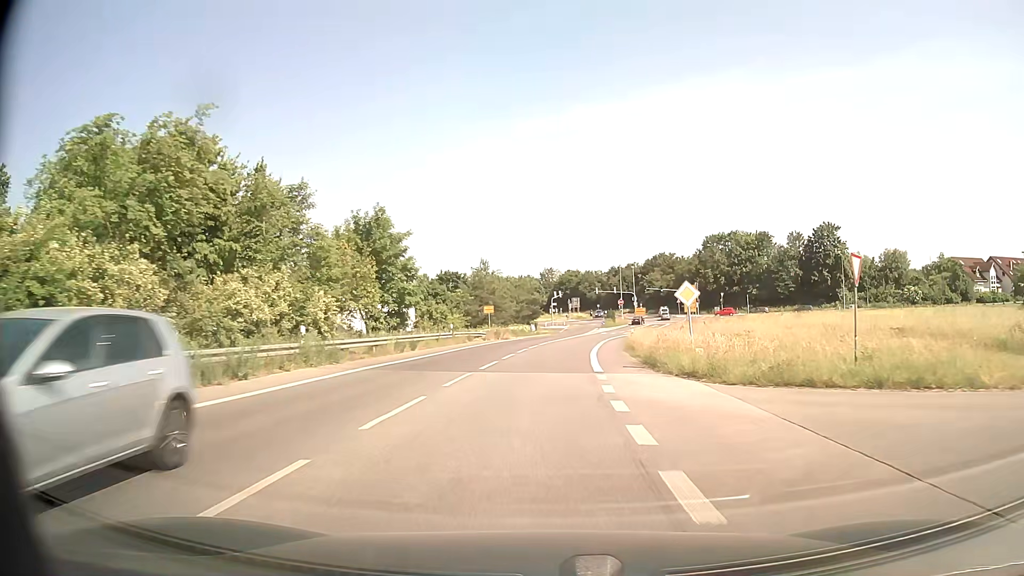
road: secondary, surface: asphalt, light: Day
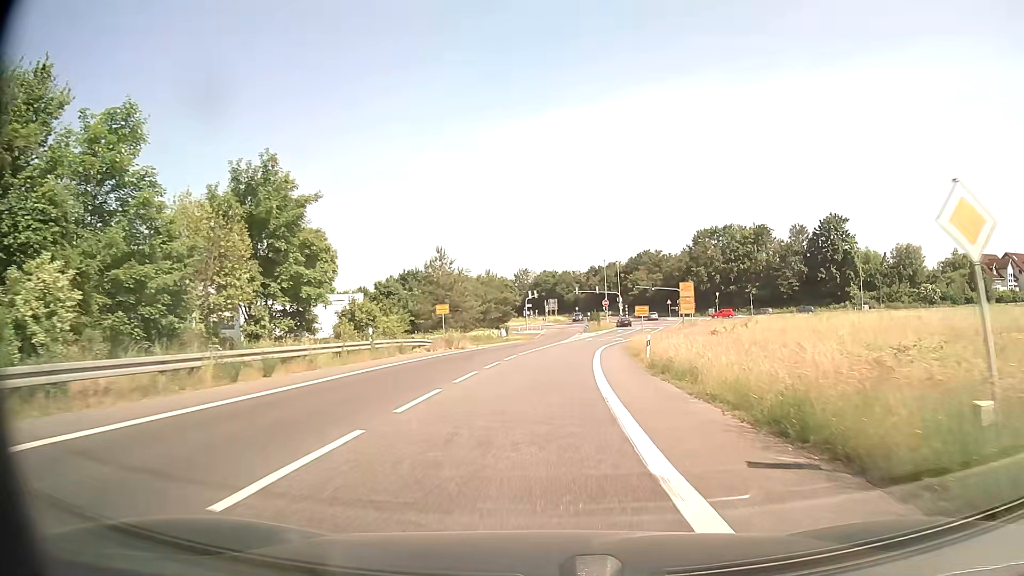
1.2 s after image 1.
(+0.2, +15.6) m; +2°
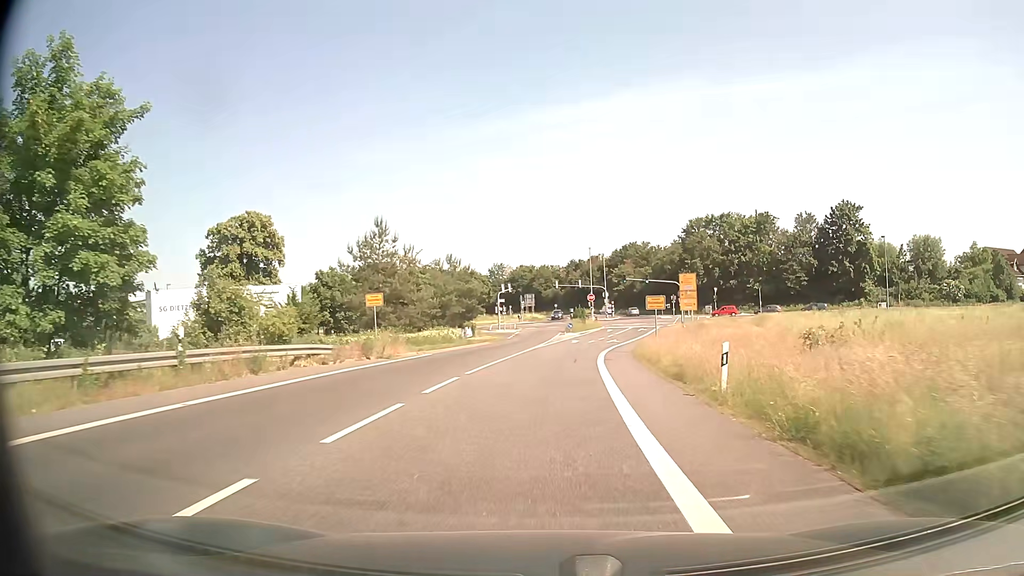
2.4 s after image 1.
(+0.2, +14.7) m; +2°
